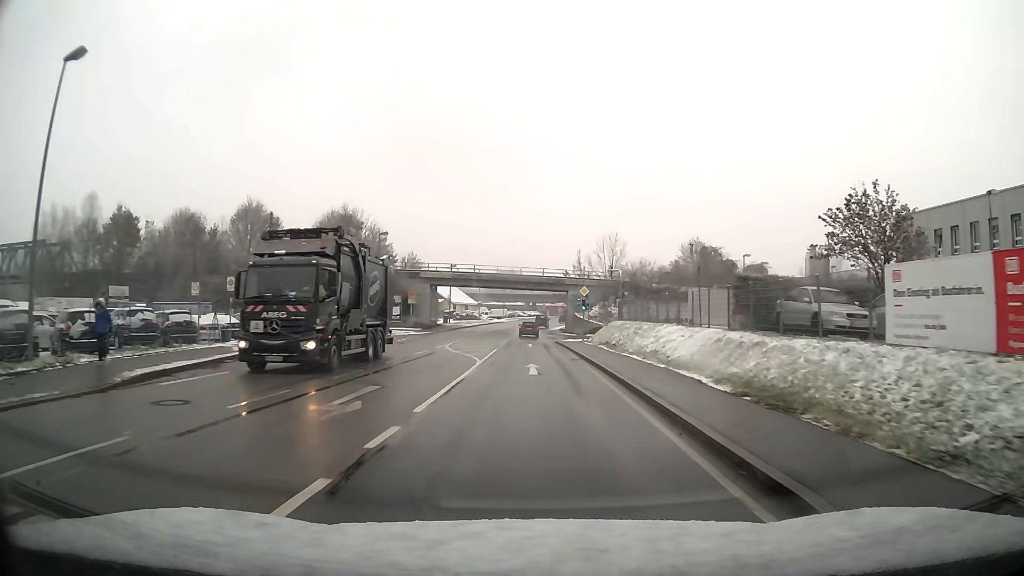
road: primary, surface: asphalt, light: Day
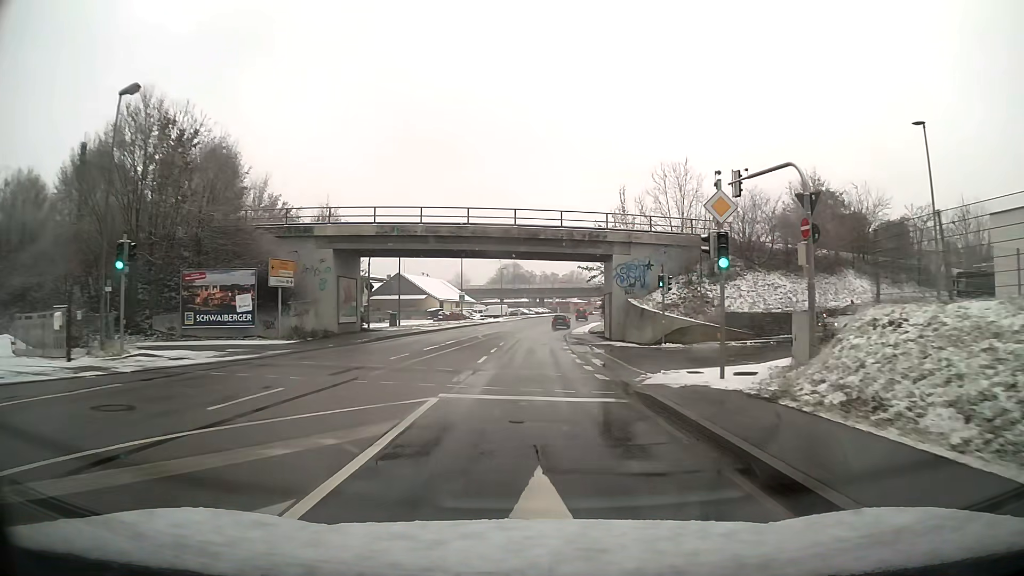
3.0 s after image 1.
(-0.2, +38.0) m; 0°
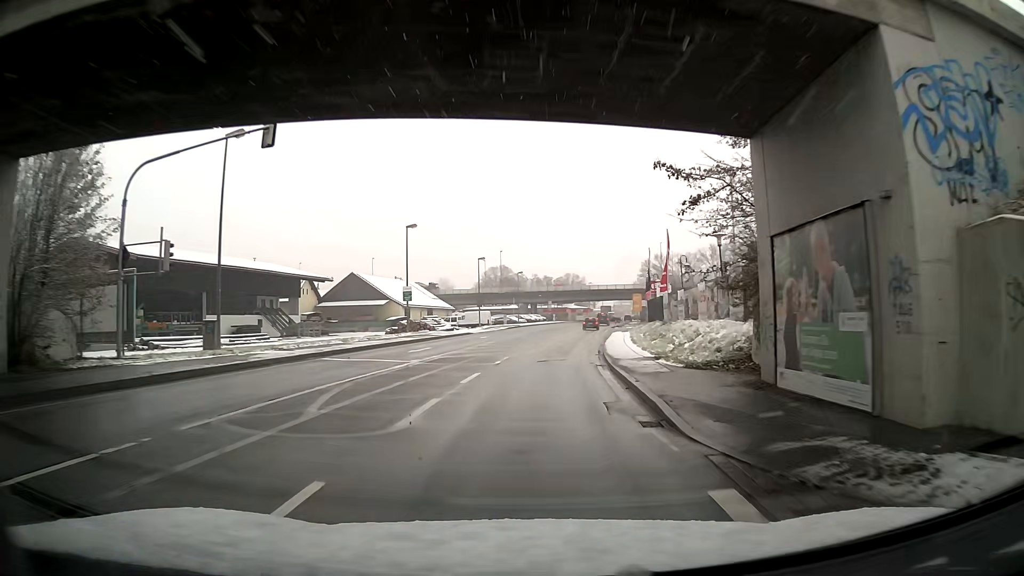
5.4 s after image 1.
(+0.1, +30.7) m; +1°
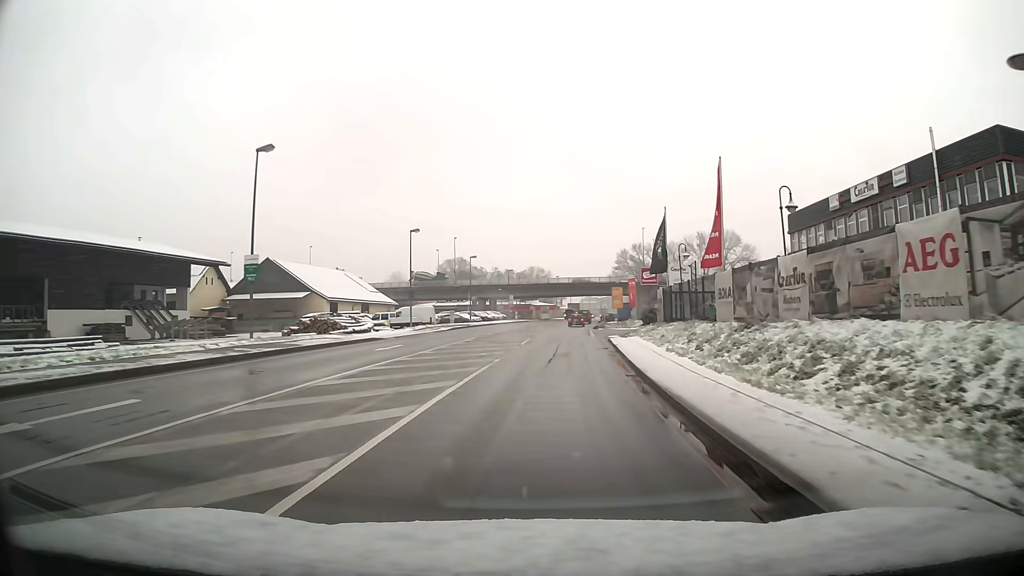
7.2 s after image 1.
(+0.6, +22.9) m; +3°
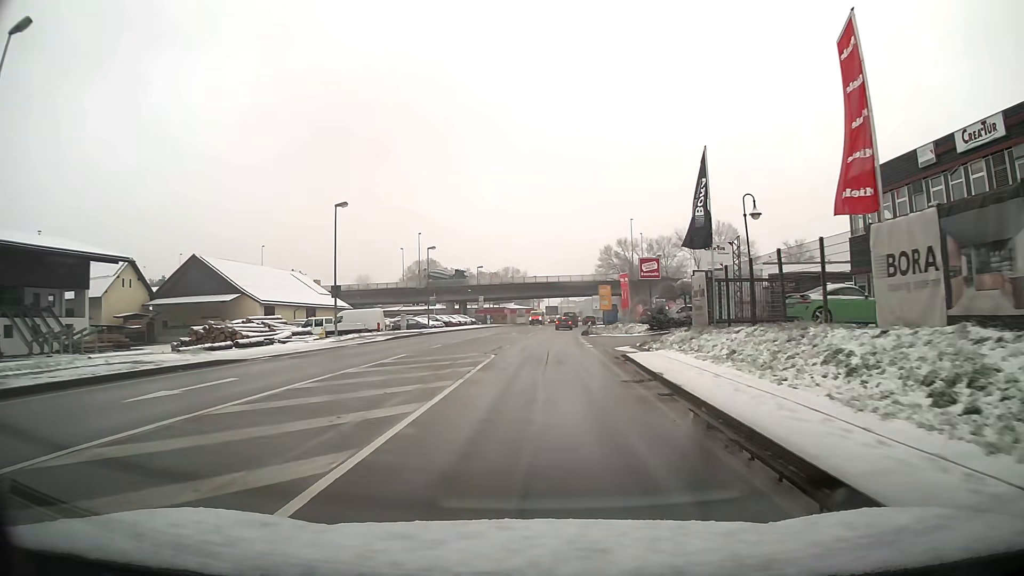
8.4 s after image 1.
(+0.3, +15.3) m; +2°
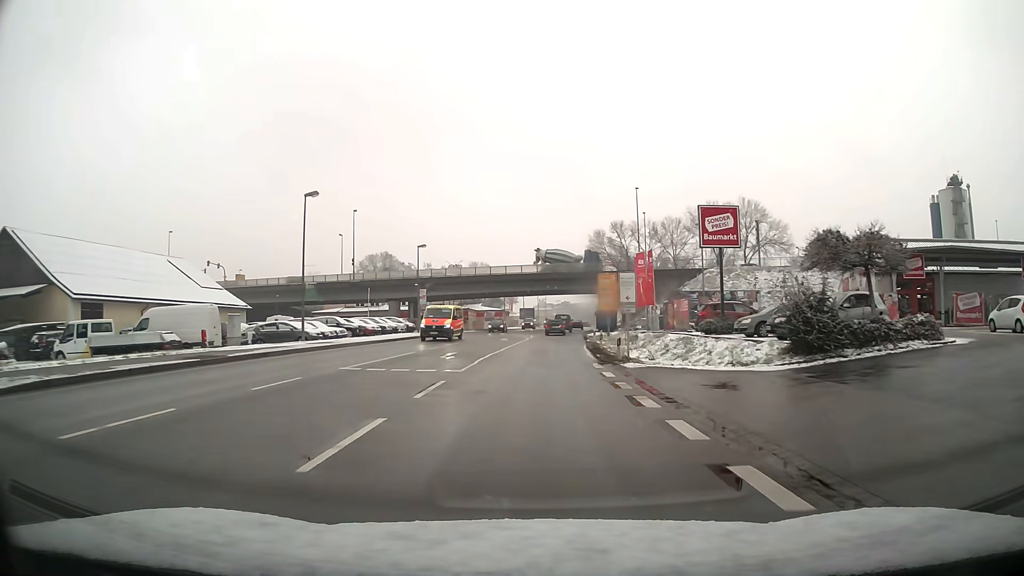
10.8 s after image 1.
(+0.6, +30.3) m; +2°
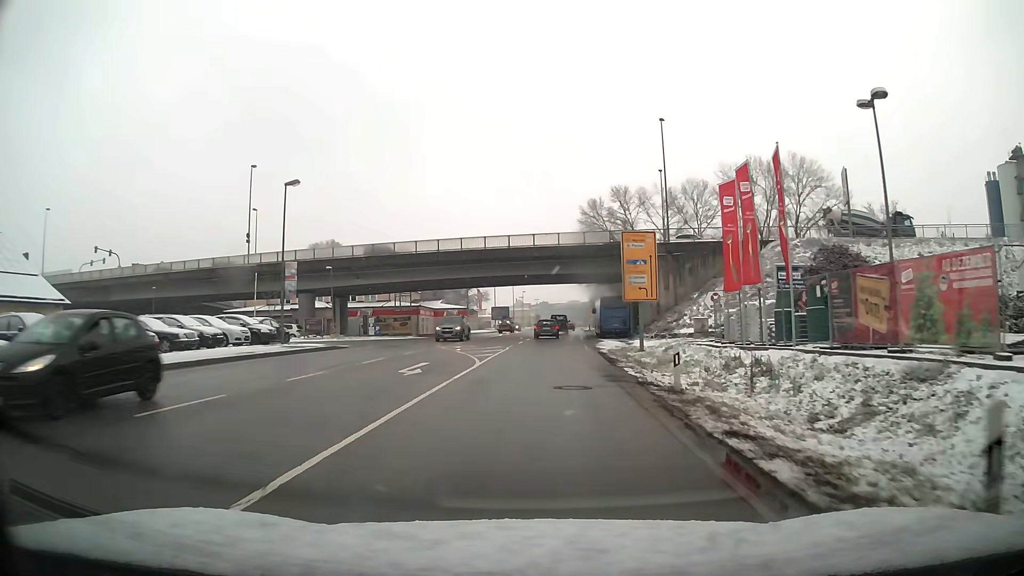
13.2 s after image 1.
(+0.5, +29.5) m; +2°
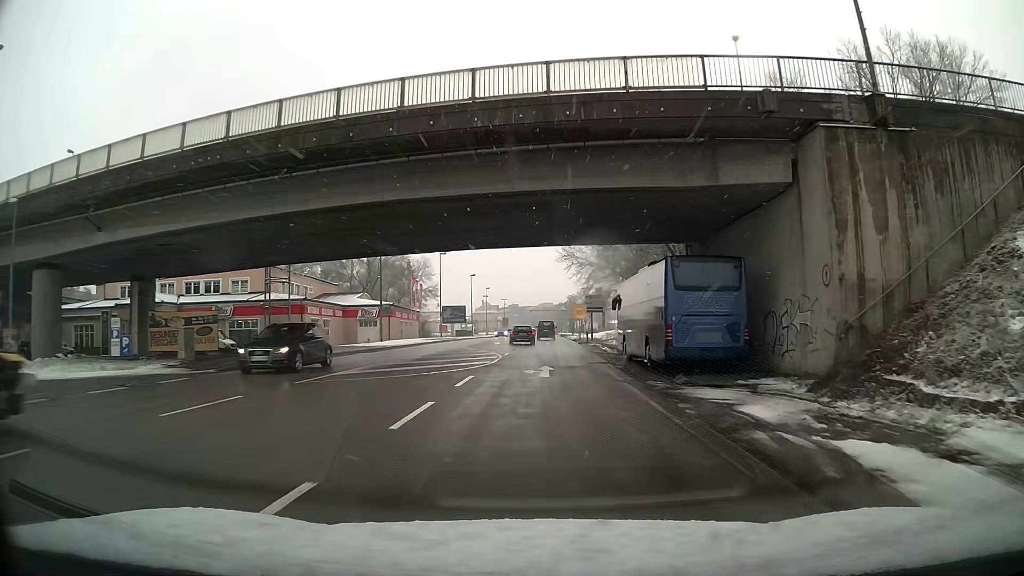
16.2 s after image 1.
(+0.7, +36.8) m; +2°
(0, +10) (0, +20) (0, +30) (0, +40) (+1, +50) (+1, +60) (+1, +70) (+1, +80) (+1, +90) (+2, +100) m
